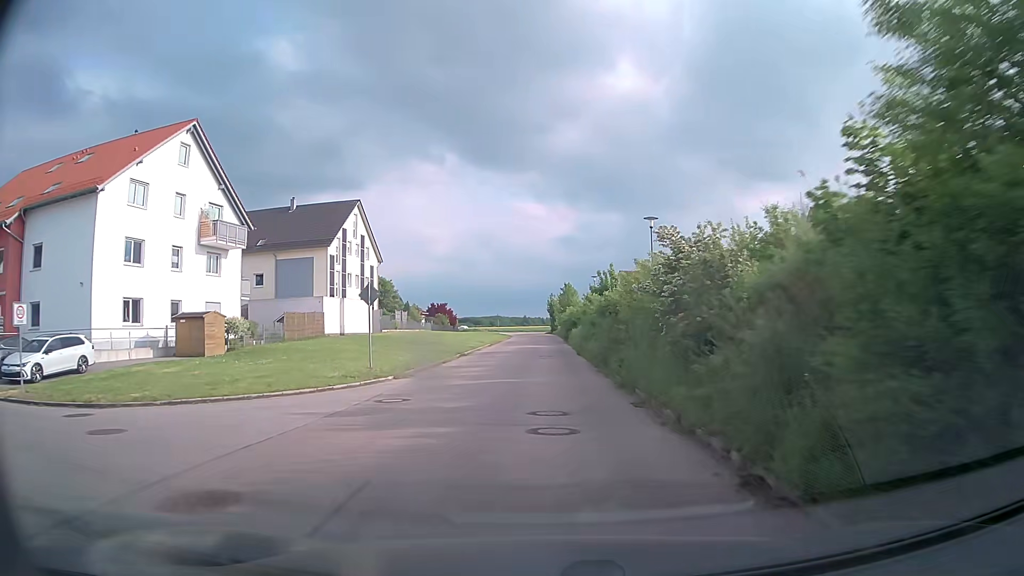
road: residential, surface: asphalt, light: Day
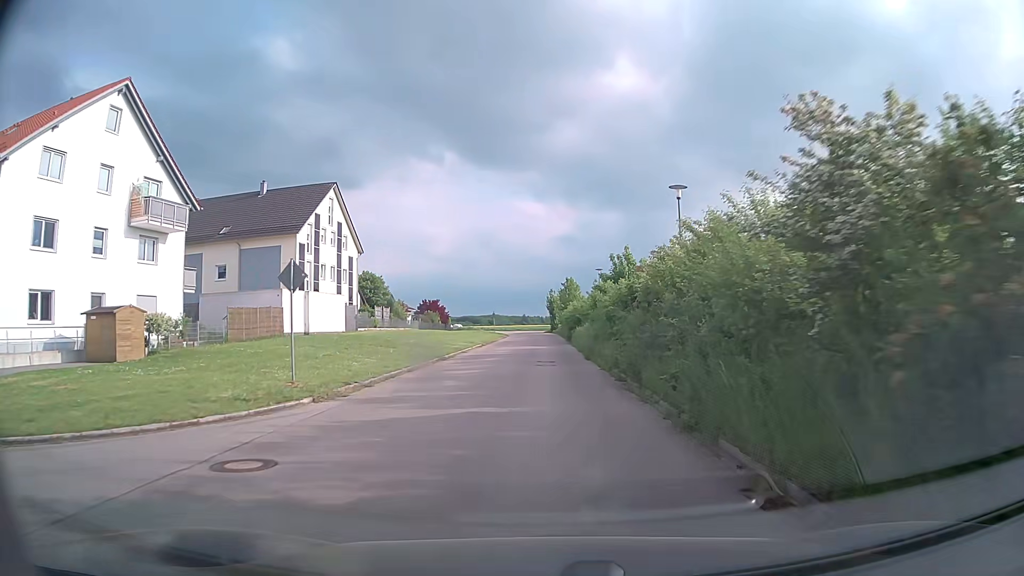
(0.0, +7.3) m; 0°
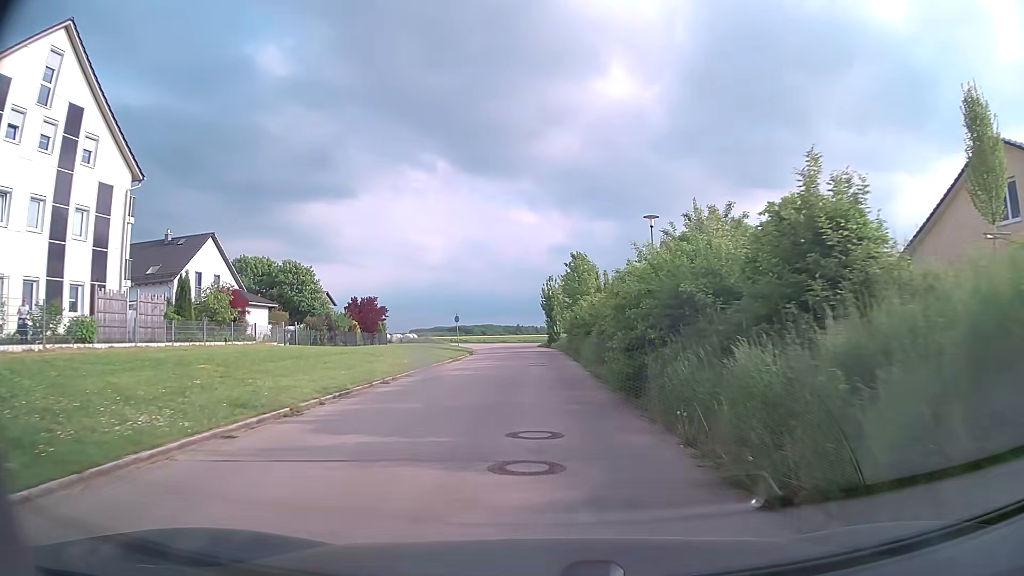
(+0.1, +36.0) m; 0°
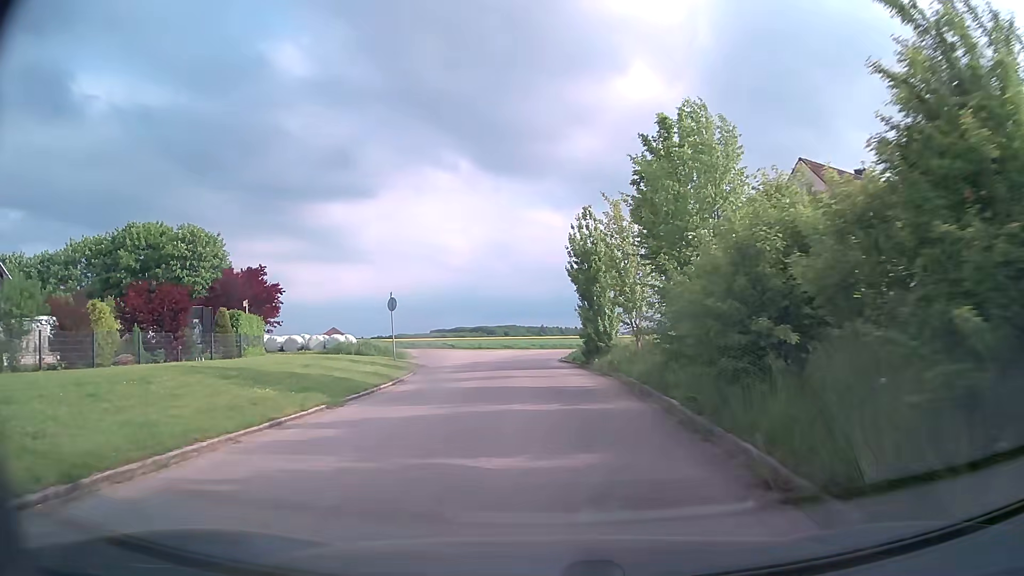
(-0.1, +31.9) m; -2°
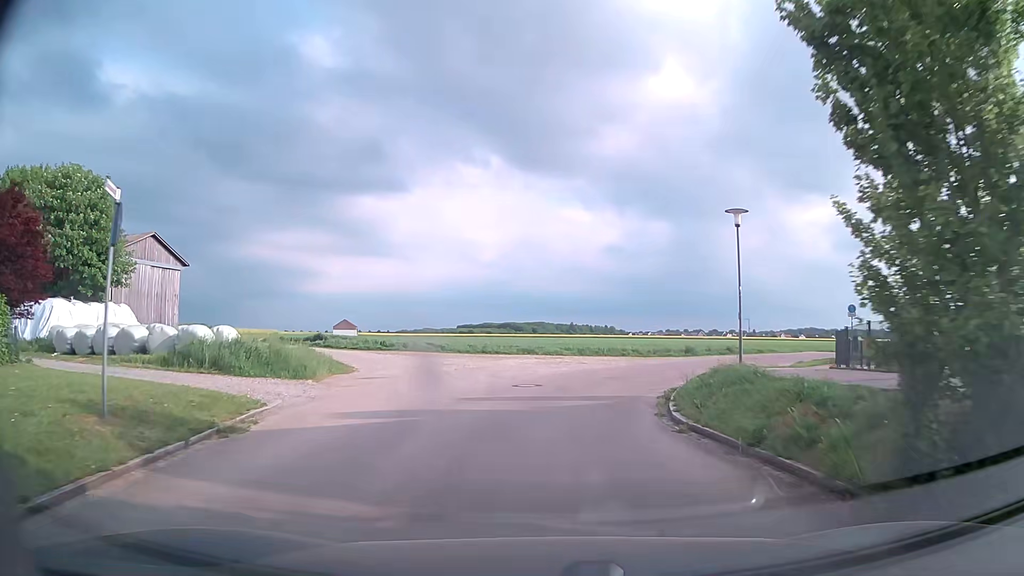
(-0.6, +21.6) m; -2°
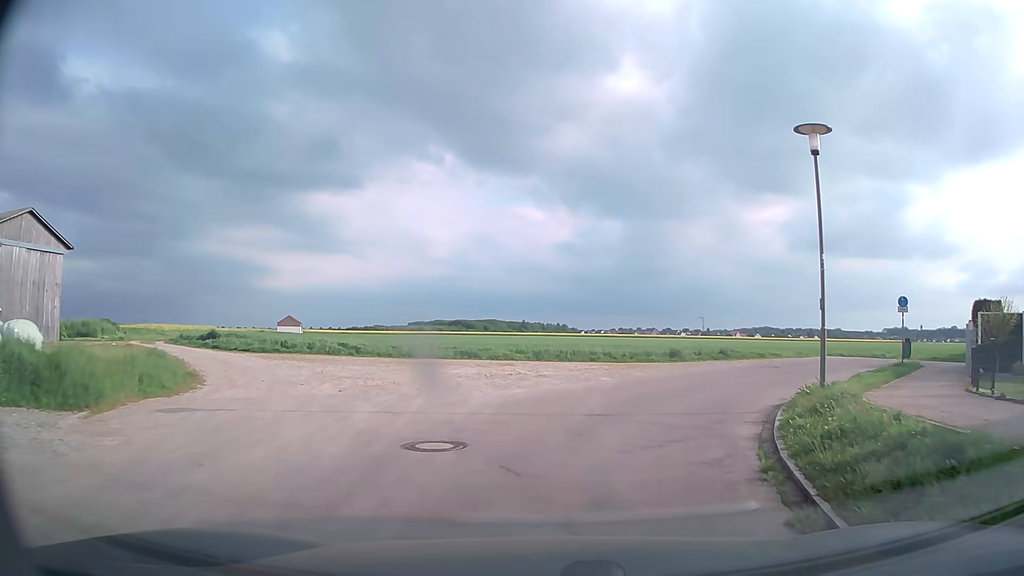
(+0.2, +9.1) m; +4°
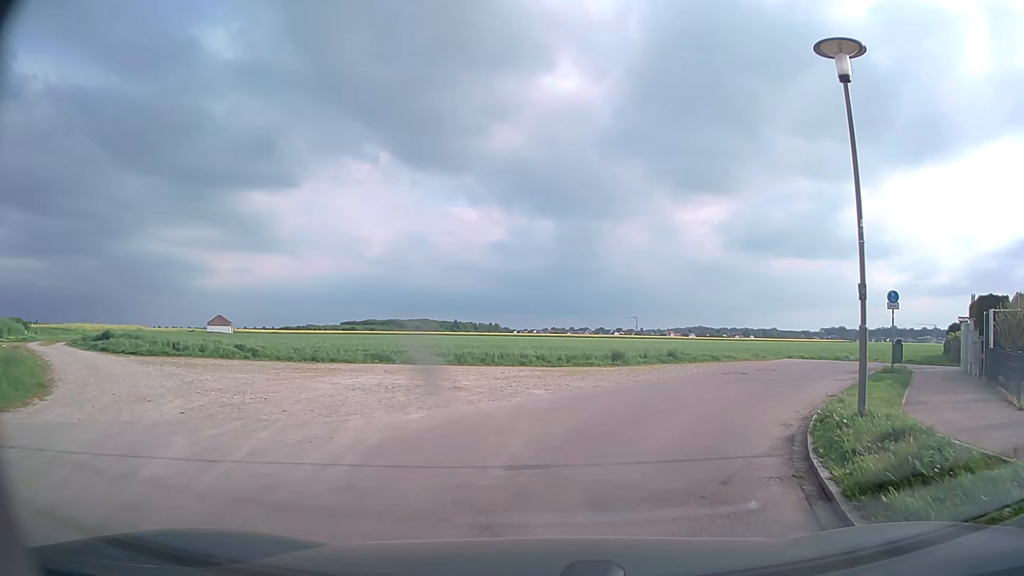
(+0.2, +4.1) m; +6°
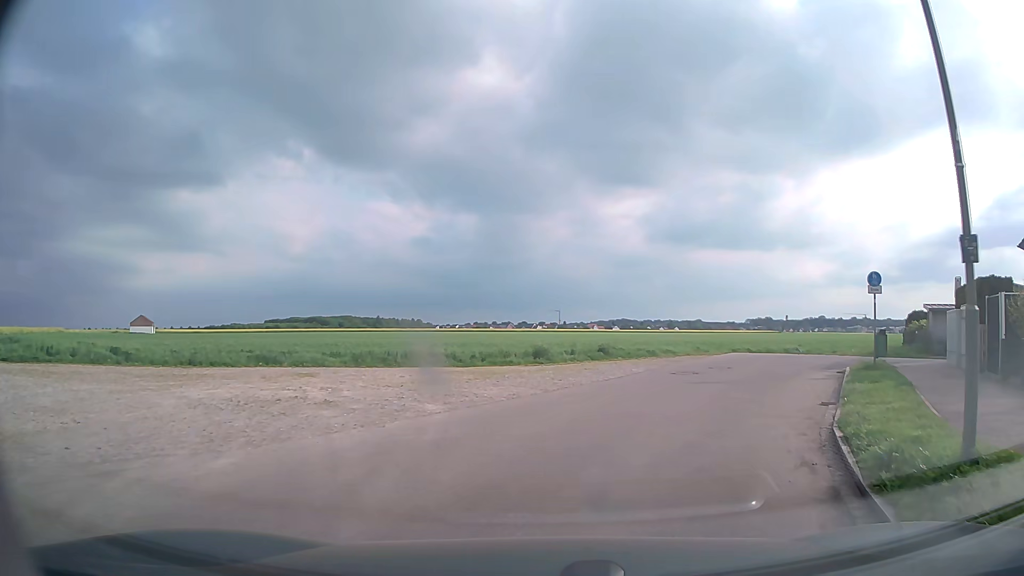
(+0.2, +3.8) m; +7°
